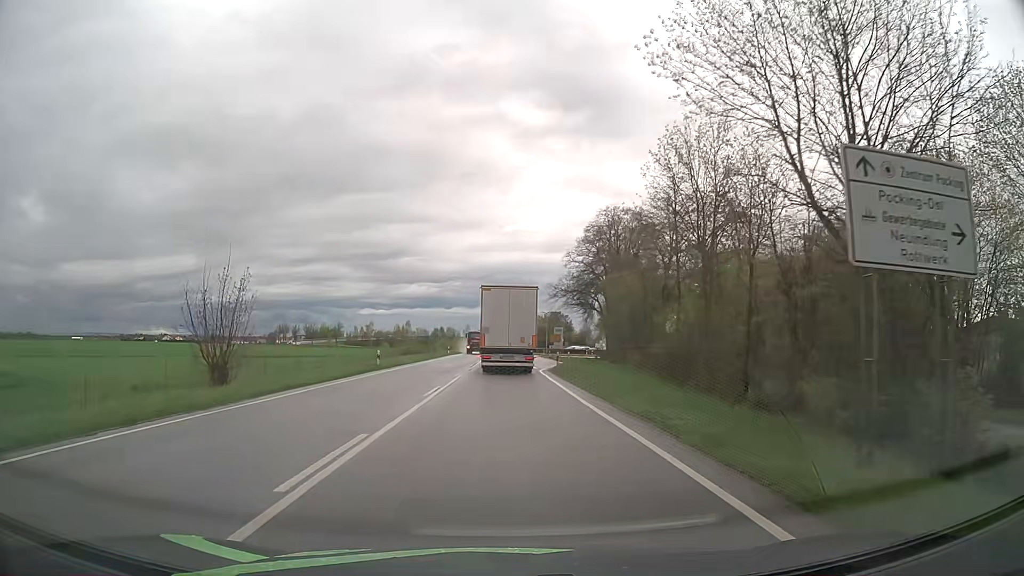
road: primary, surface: asphalt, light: Day
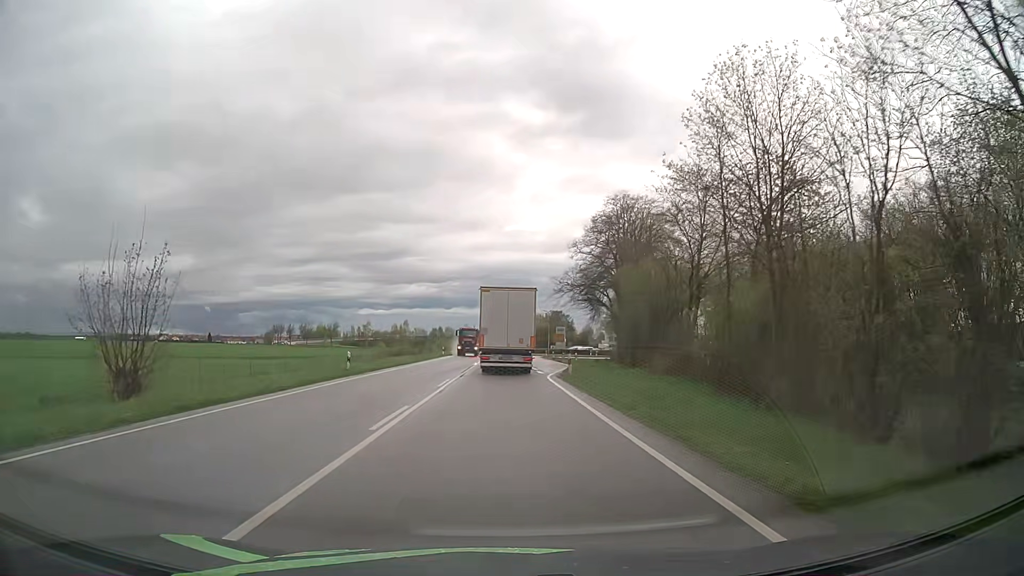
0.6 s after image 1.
(0.0, +7.1) m; 0°
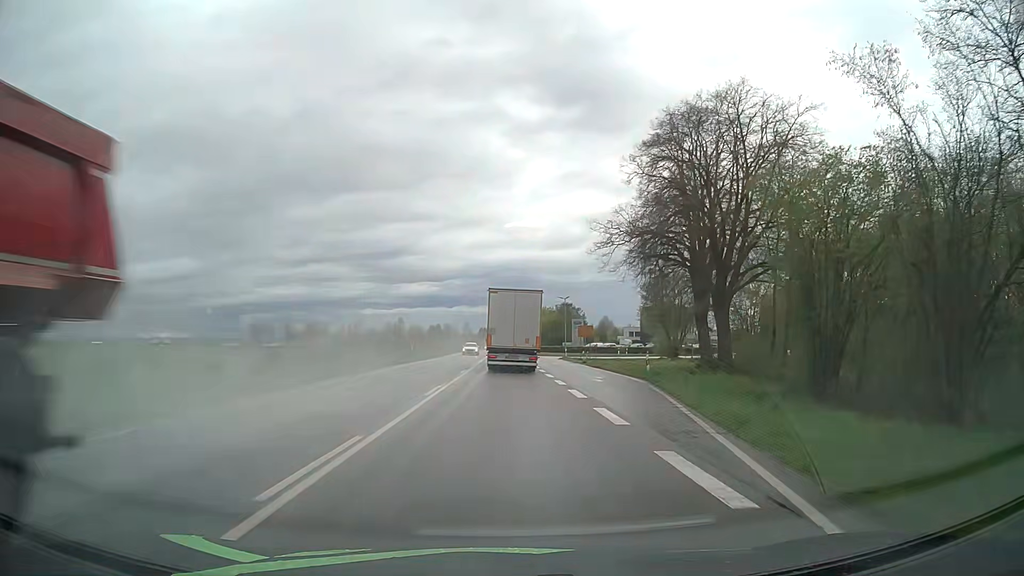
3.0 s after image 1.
(-0.2, +29.0) m; 0°
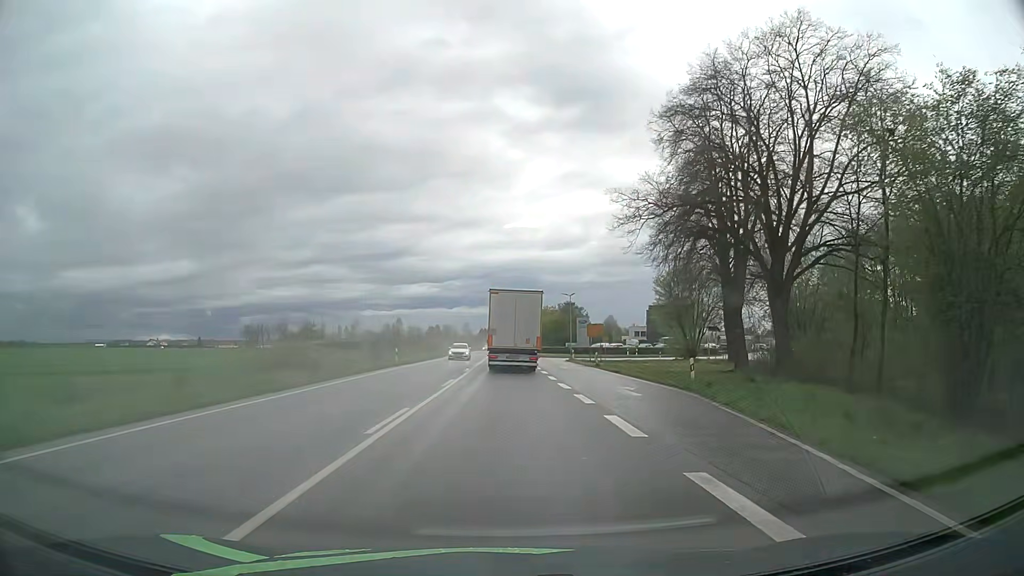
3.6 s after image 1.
(0.0, +7.5) m; 0°
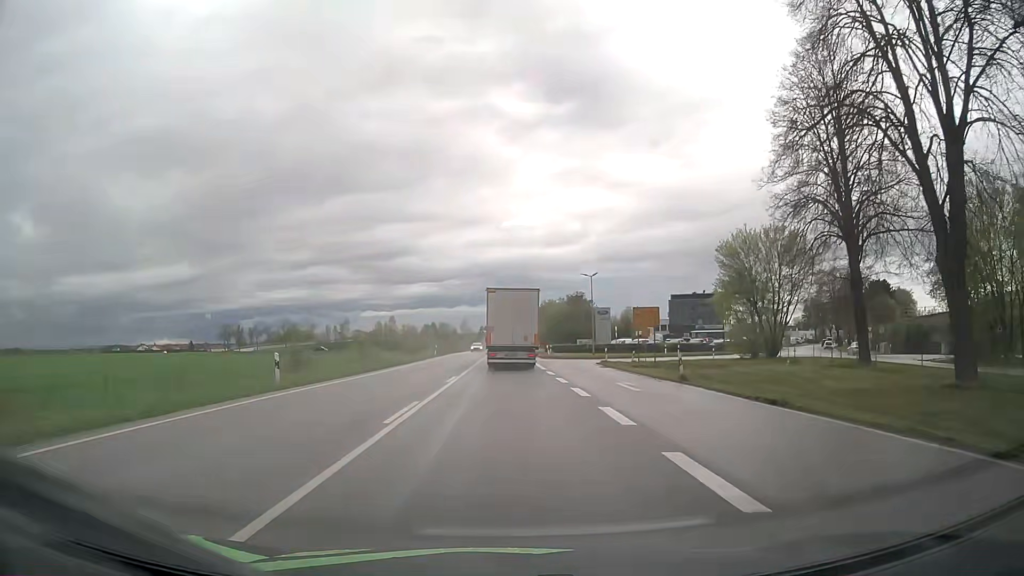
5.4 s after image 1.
(-0.1, +22.8) m; 0°
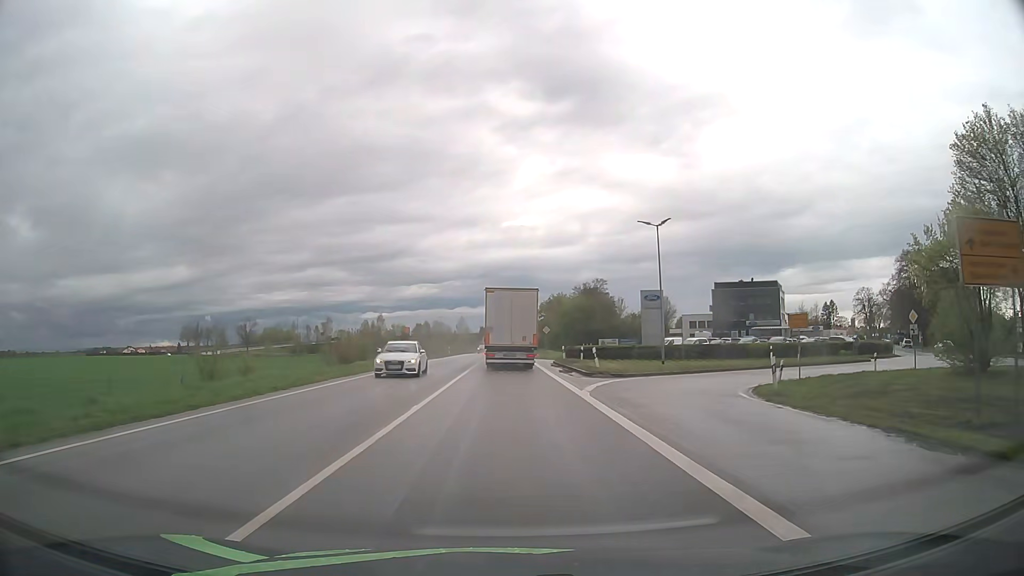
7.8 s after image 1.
(-0.1, +31.1) m; 0°
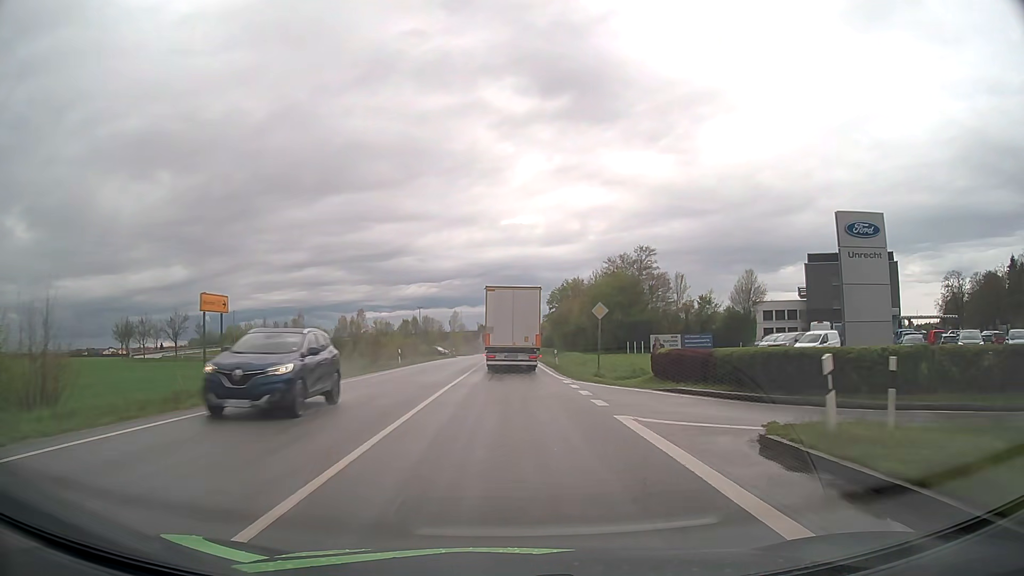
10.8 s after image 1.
(0.0, +38.5) m; 0°
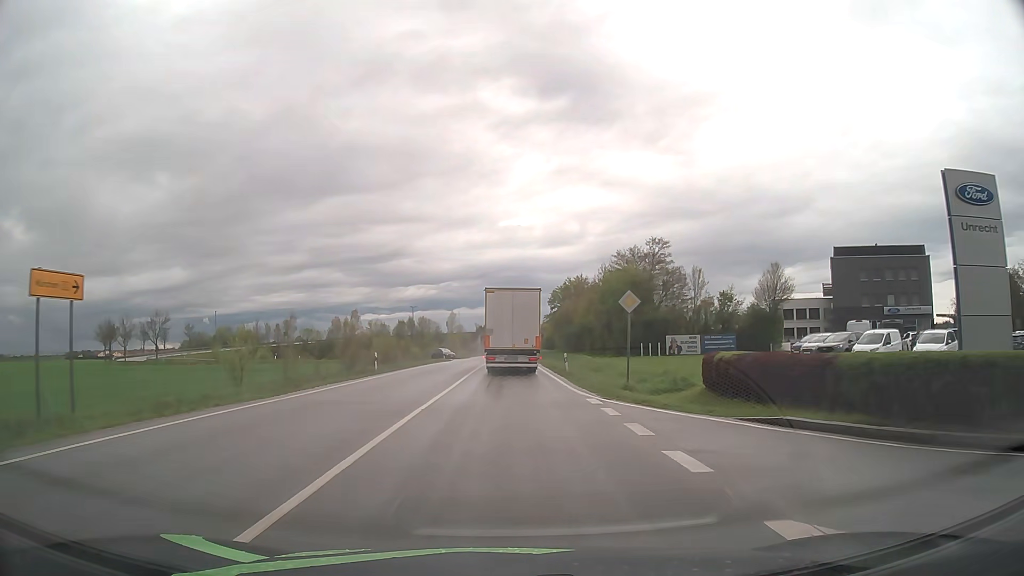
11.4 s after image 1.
(0.0, +7.5) m; 0°
(0, +10) (0, +20) (0, +30) (0, +40) (0, +50) (0, +60) (0, +70) (0, +80) (0, +90) (0, +100) m
